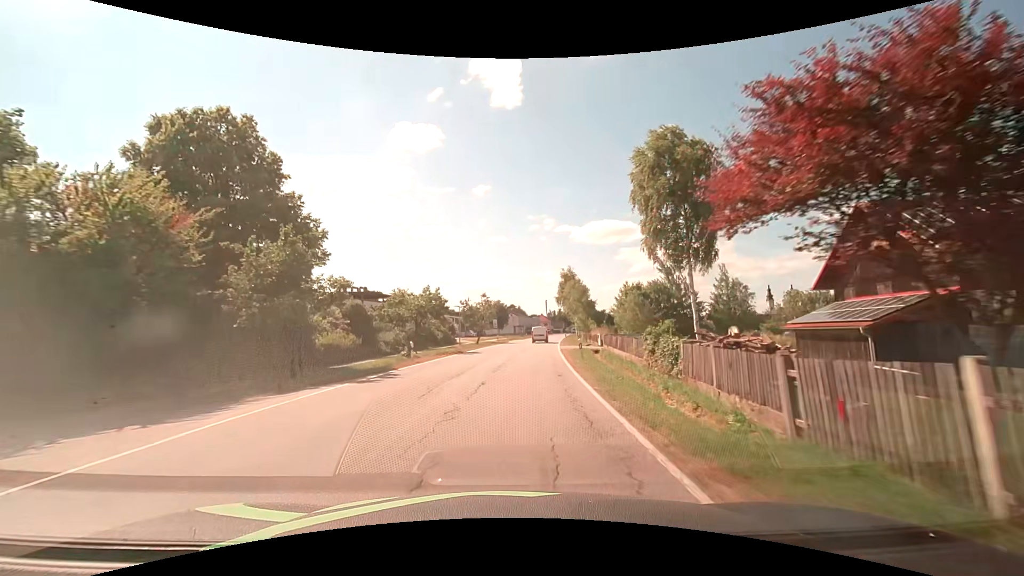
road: secondary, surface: asphalt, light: Day
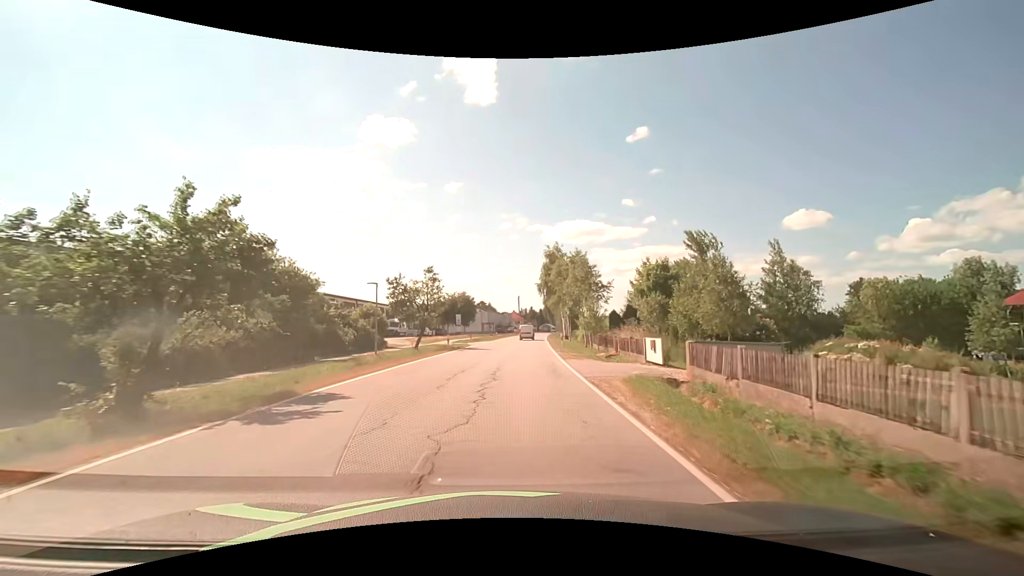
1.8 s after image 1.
(+0.9, +22.9) m; +3°
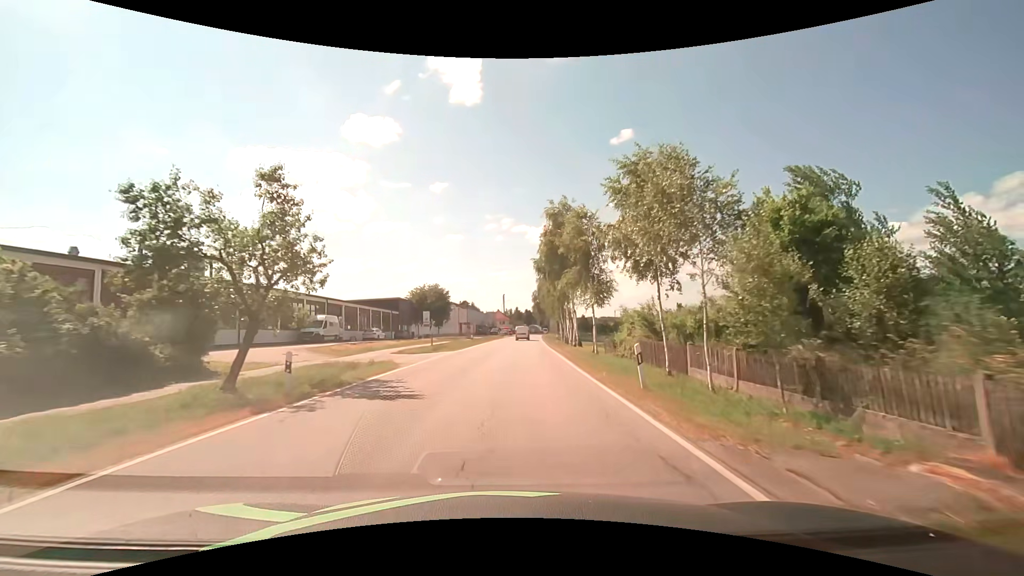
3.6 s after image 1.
(+0.4, +23.0) m; +2°
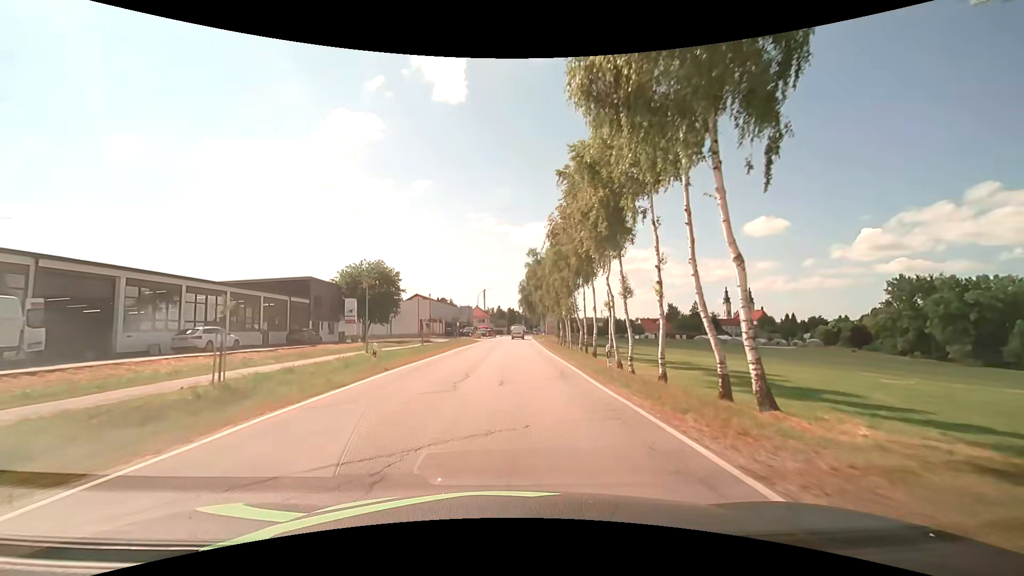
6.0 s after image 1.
(+0.6, +30.6) m; +2°
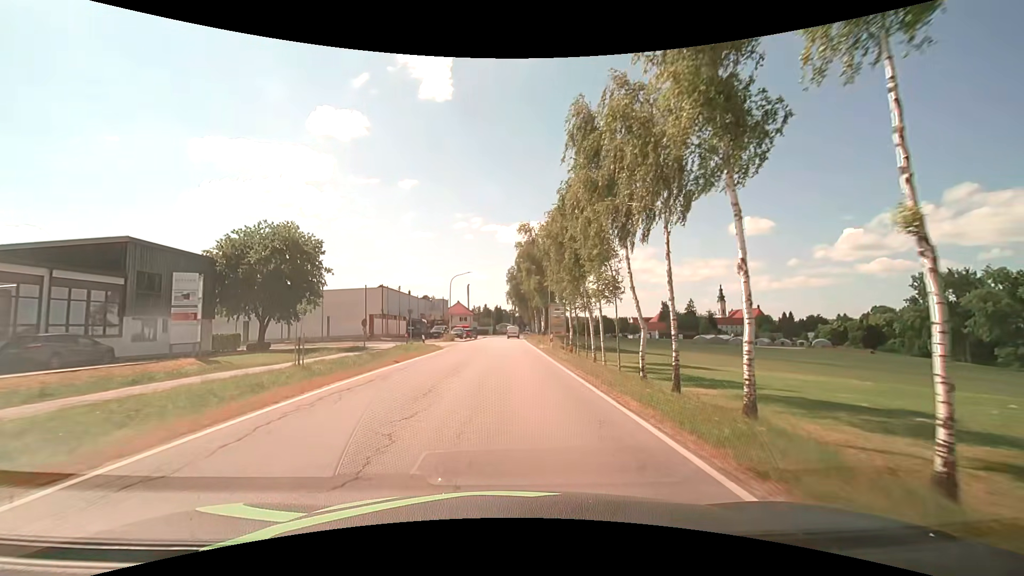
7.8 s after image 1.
(+0.3, +22.9) m; +1°
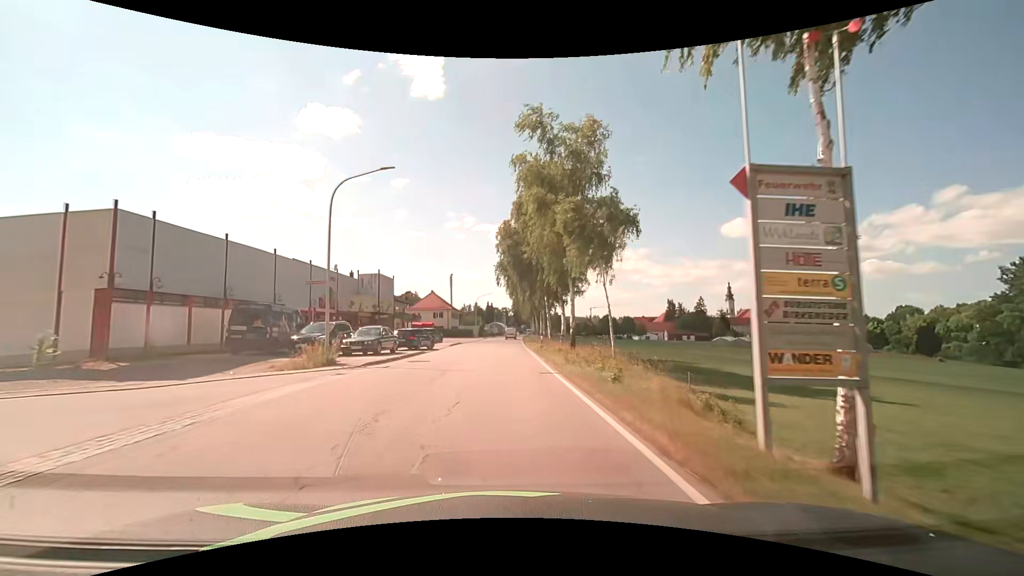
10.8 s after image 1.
(+0.2, +38.2) m; 0°
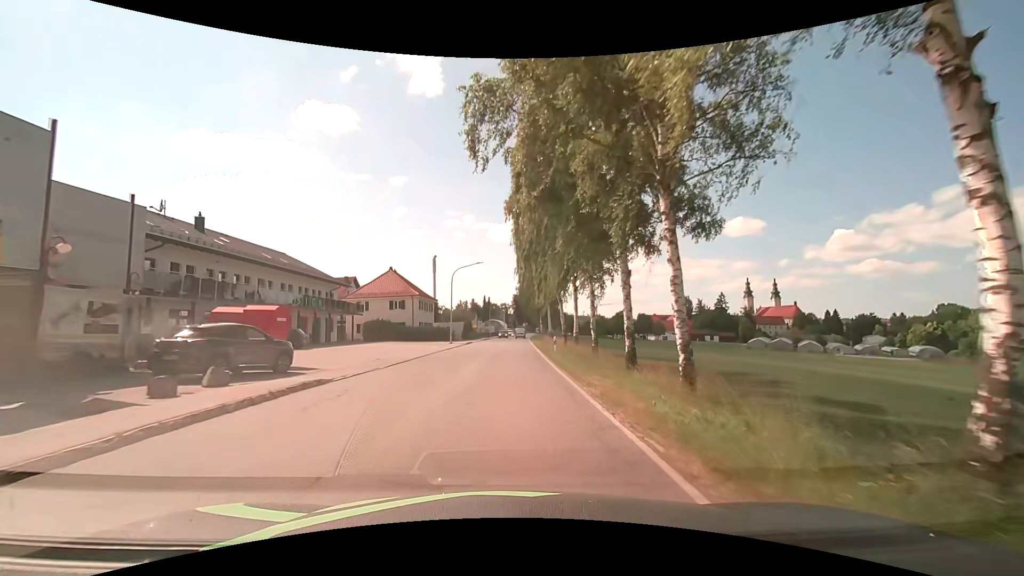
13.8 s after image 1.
(+0.1, +38.3) m; 0°
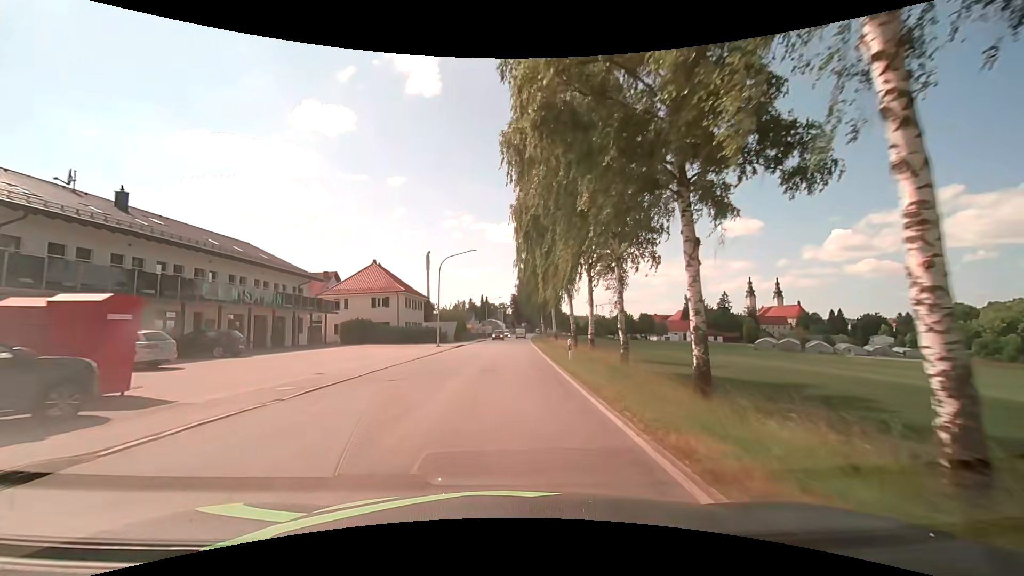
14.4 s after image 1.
(0.0, +7.7) m; +1°
(0, +10) (0, +20) (0, +30) (0, +40) (+1, +50) (+1, +60) (+1, +70) (+1, +80) (+2, +90) (+2, +100) m
